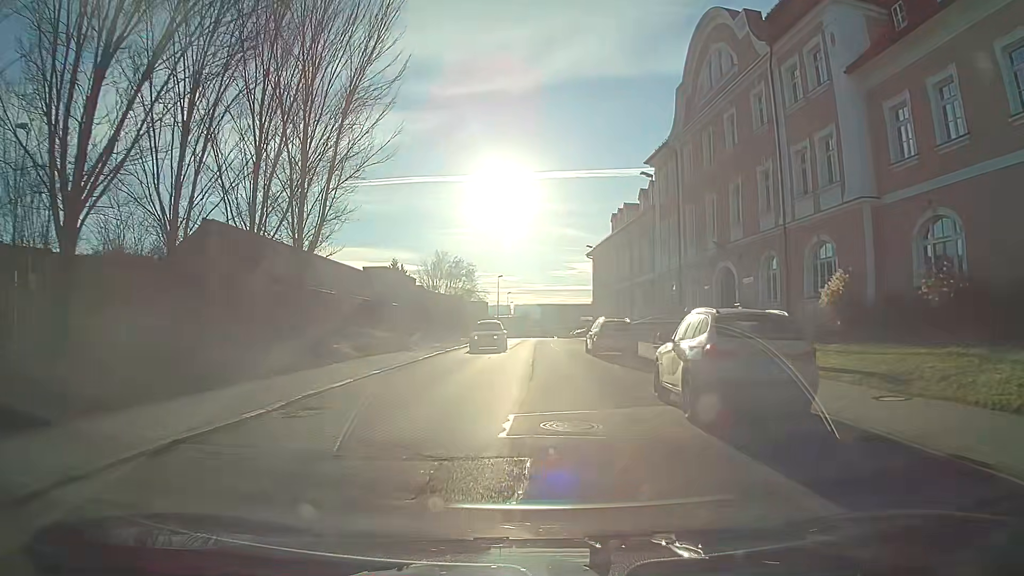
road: tertiary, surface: asphalt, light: Day
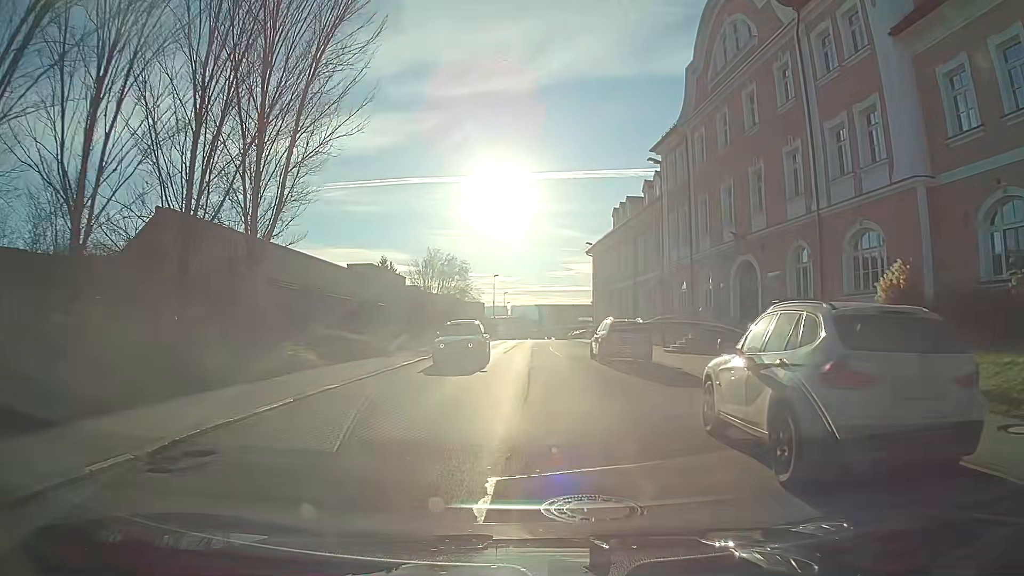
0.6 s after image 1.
(0.0, +3.8) m; 0°
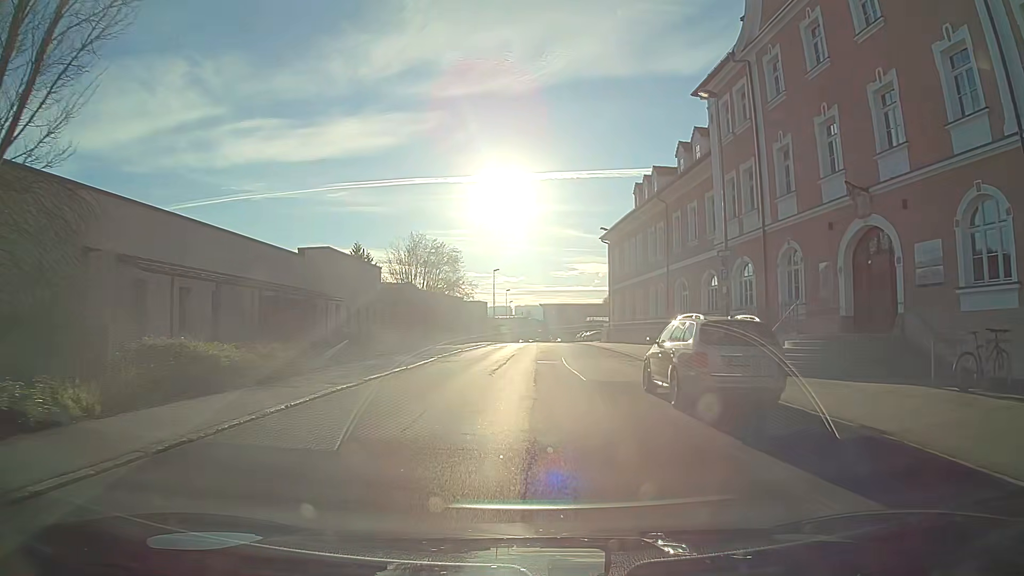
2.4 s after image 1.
(-0.1, +11.6) m; 0°
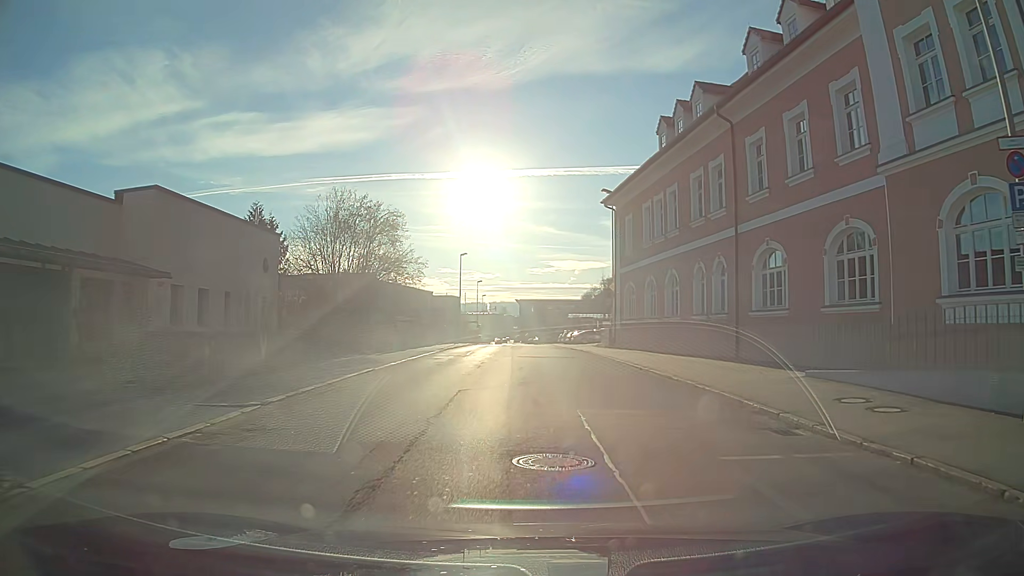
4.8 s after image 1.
(+0.2, +17.4) m; +4°
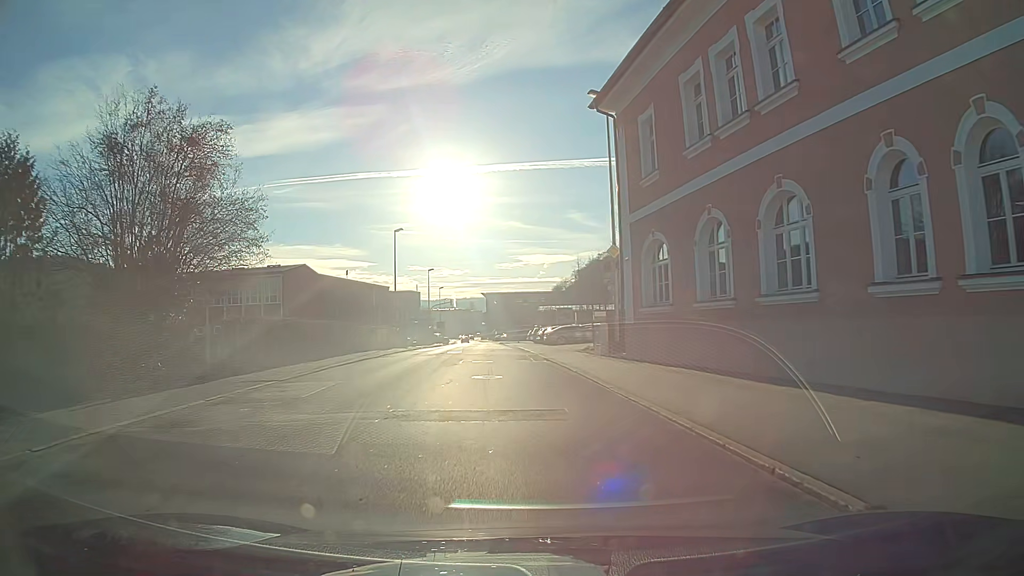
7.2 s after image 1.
(+0.6, +18.8) m; +1°
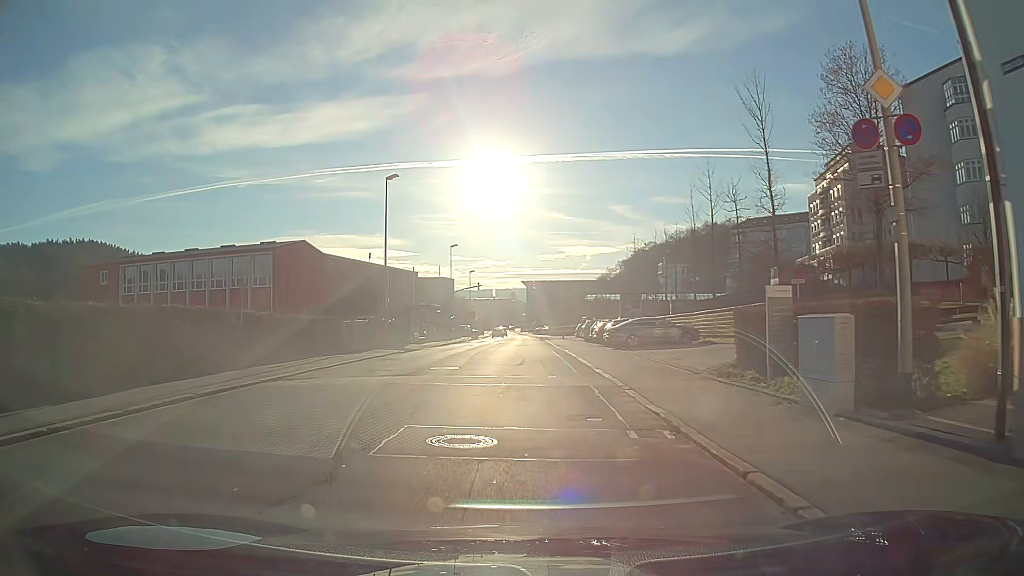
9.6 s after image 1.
(-0.5, +18.5) m; -3°
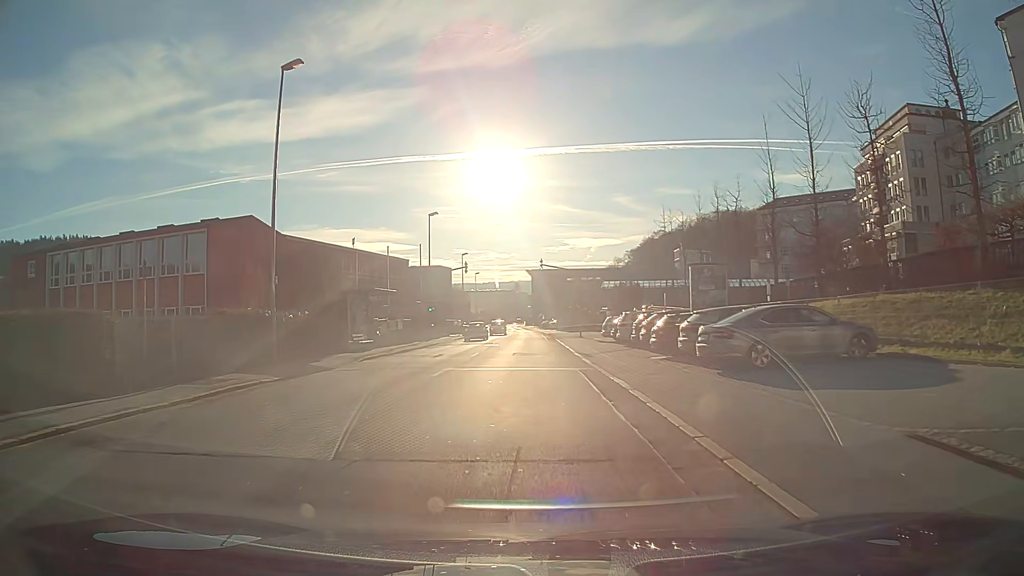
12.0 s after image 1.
(-0.1, +18.3) m; -1°
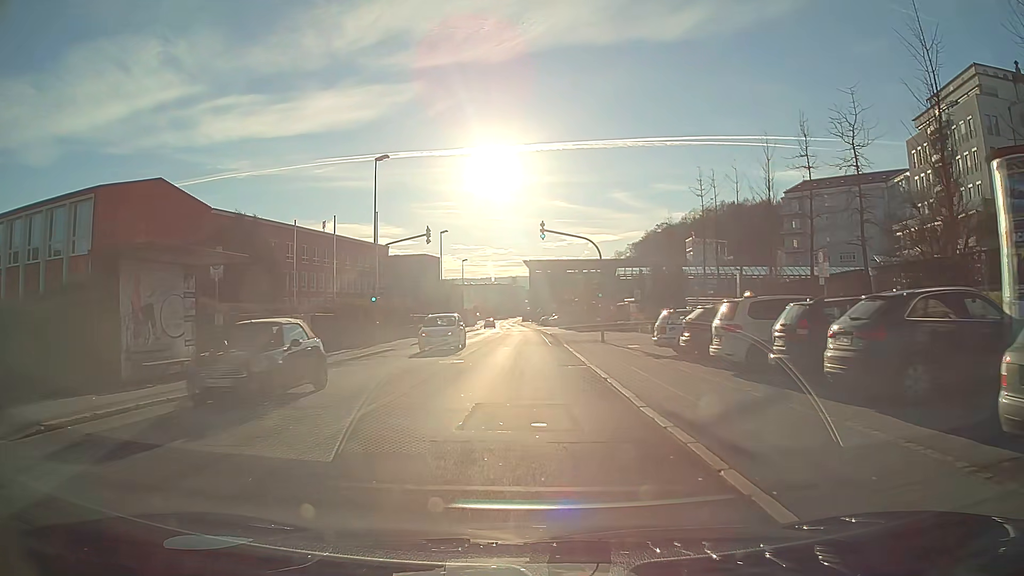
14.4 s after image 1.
(0.0, +18.2) m; 0°
